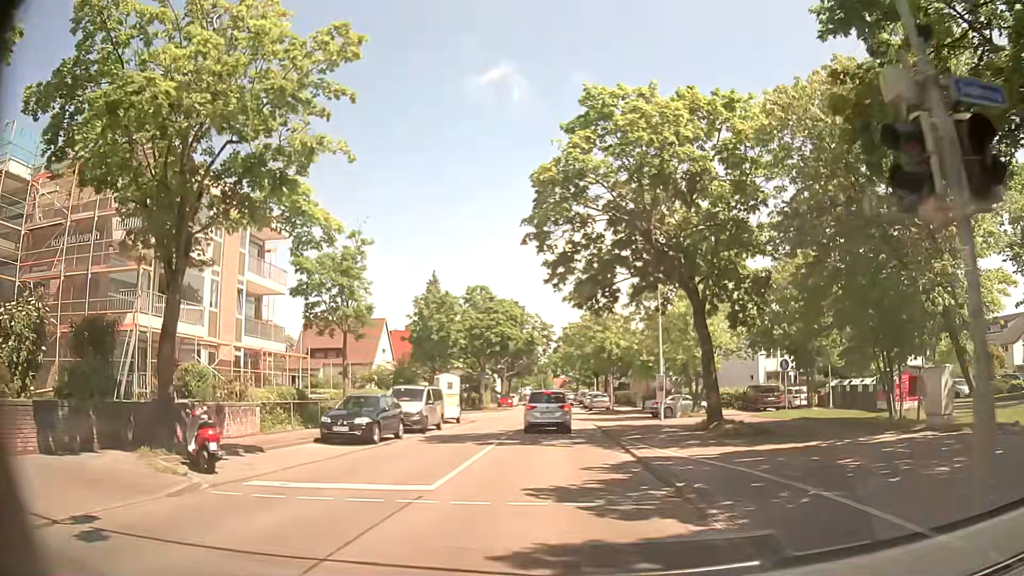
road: residential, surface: asphalt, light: Day
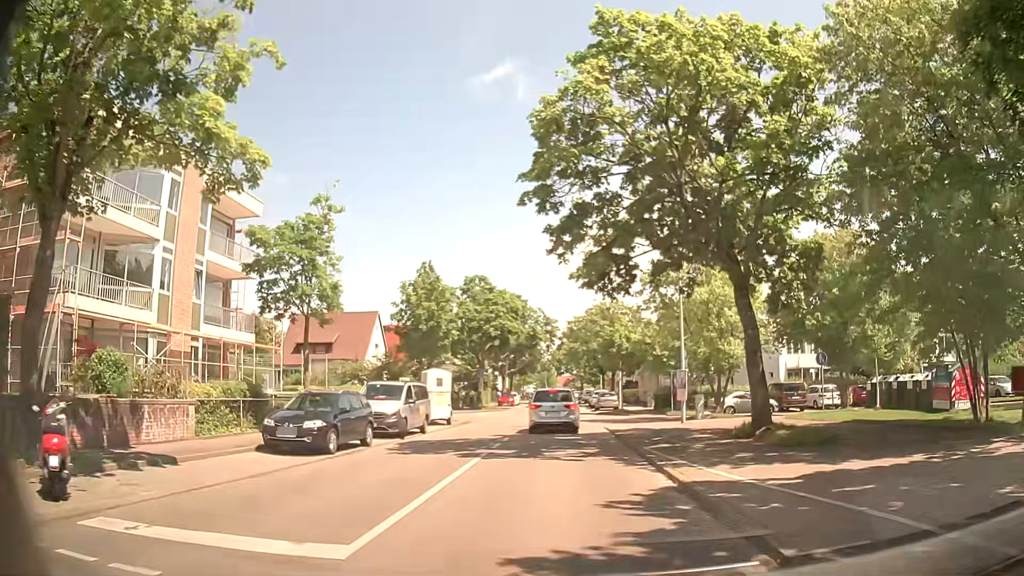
(0.0, +4.3) m; -1°
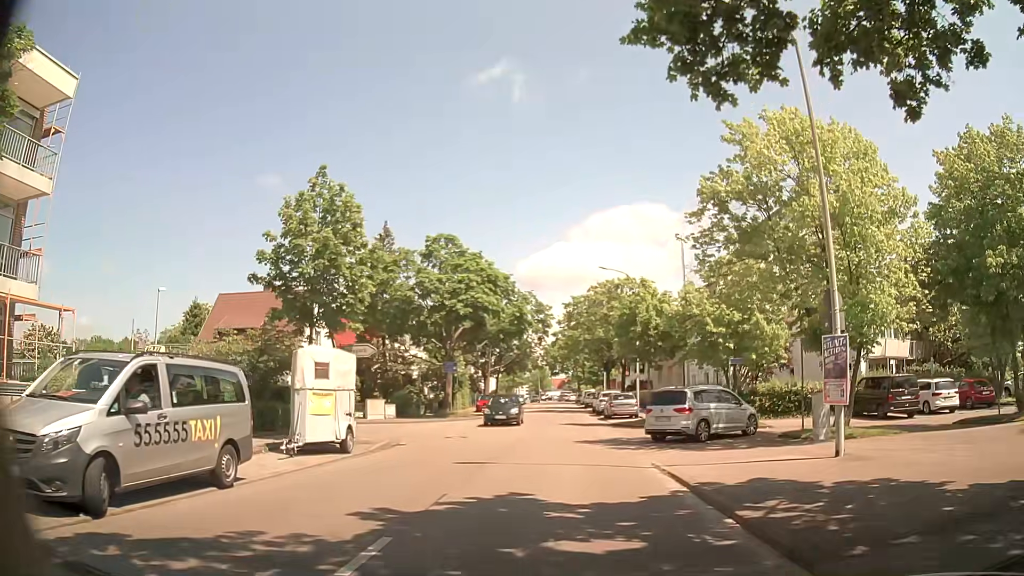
(+0.4, +15.2) m; +2°
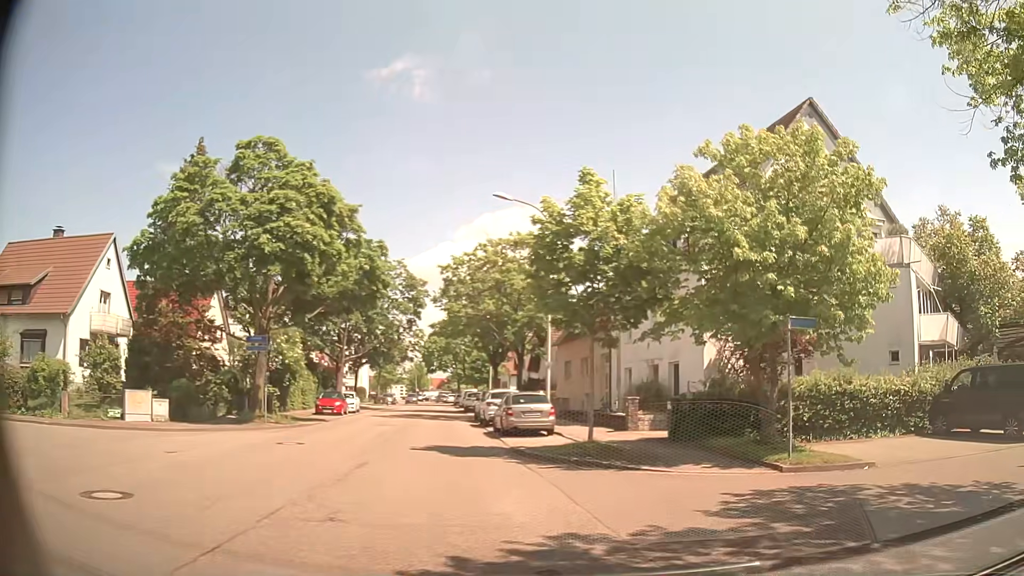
(+0.5, +15.5) m; +11°
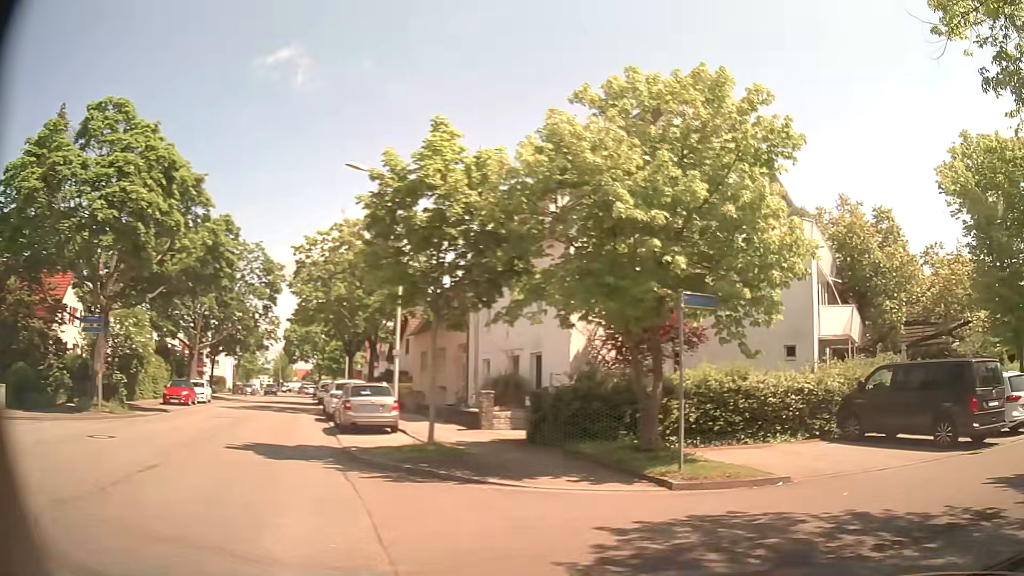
(+0.2, +2.7) m; +11°
